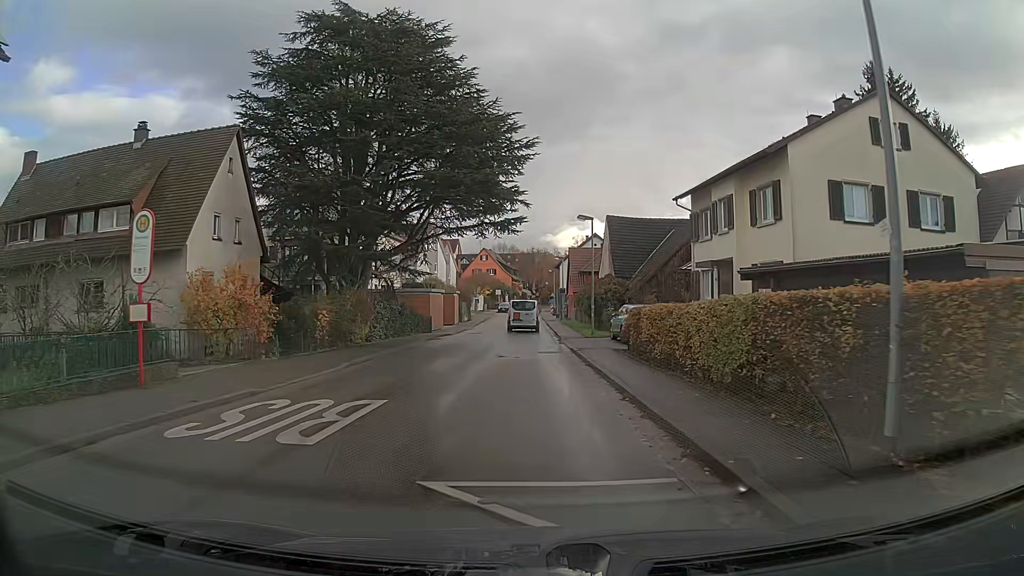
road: tertiary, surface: asphalt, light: Day
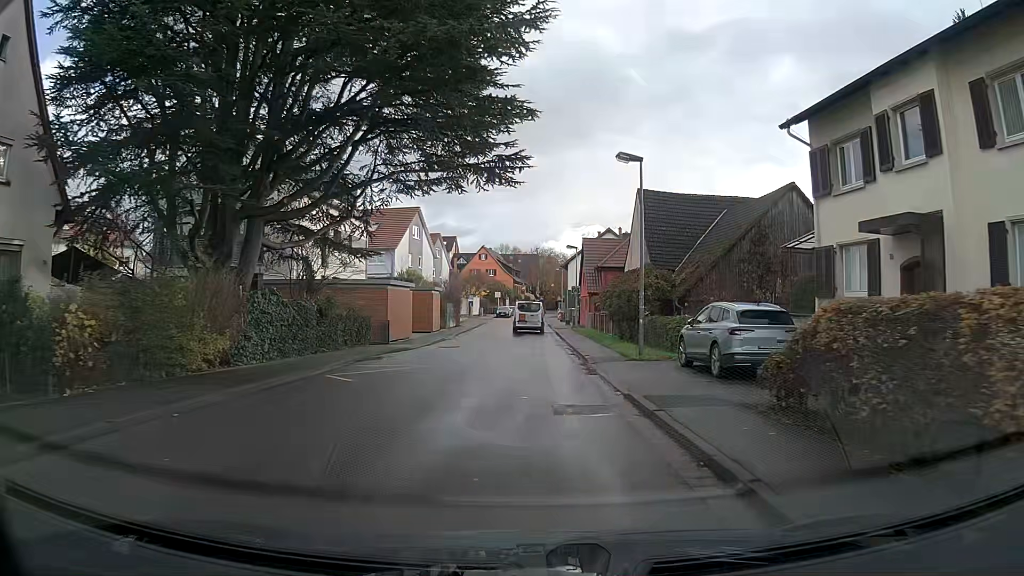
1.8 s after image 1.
(+0.1, +14.0) m; 0°
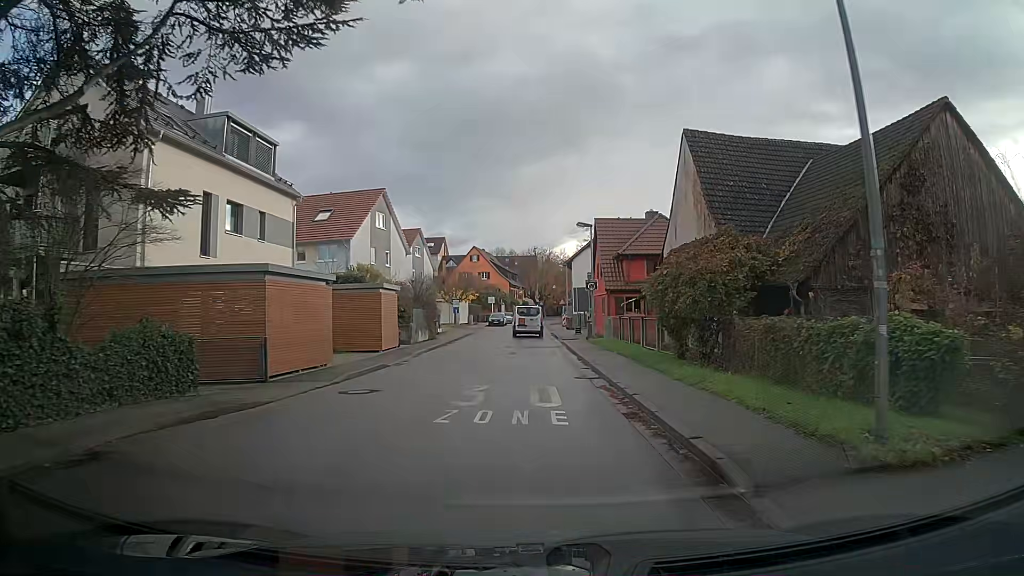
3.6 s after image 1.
(+0.1, +14.0) m; 0°
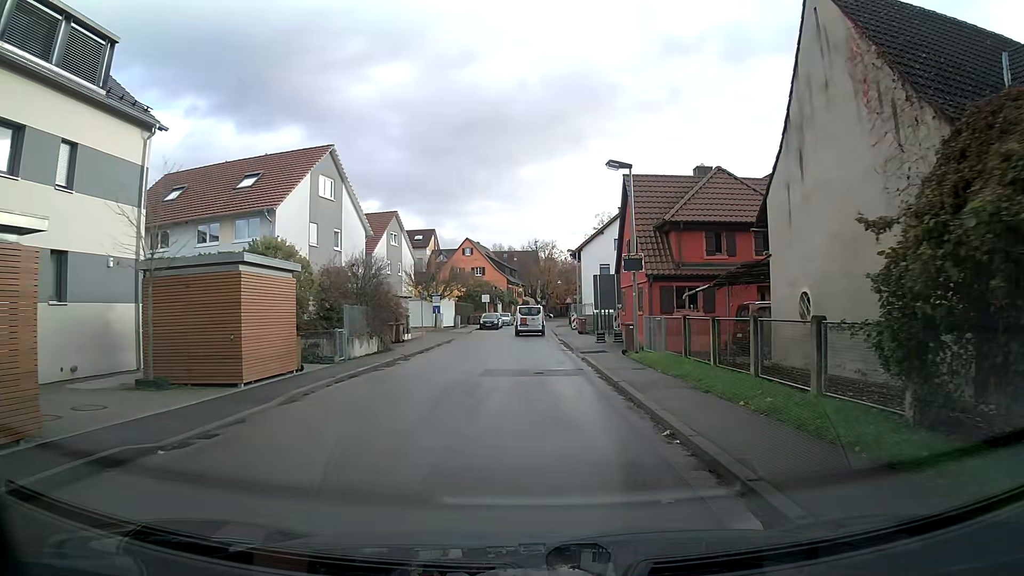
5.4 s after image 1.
(-0.1, +13.8) m; 0°
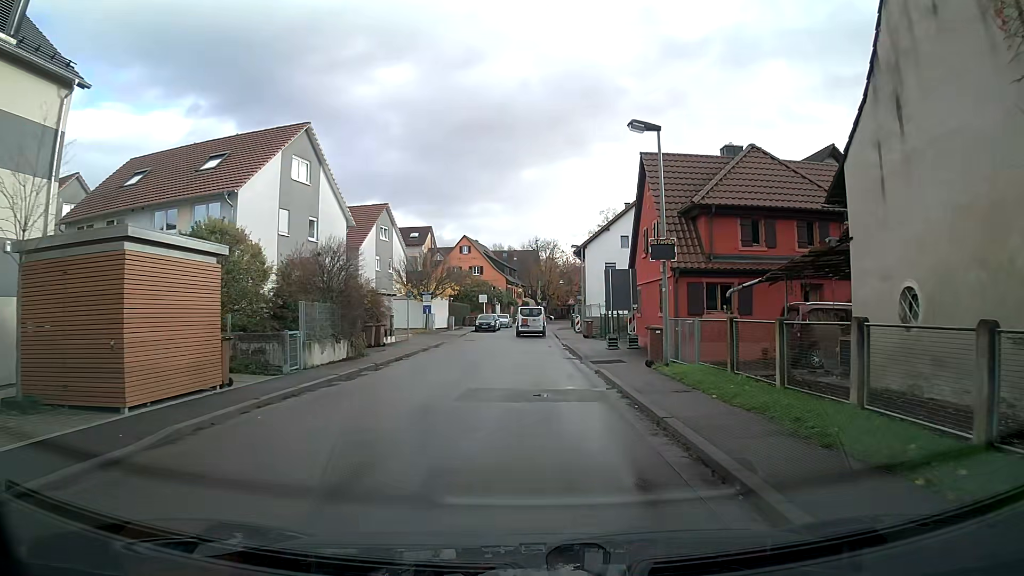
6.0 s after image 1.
(0.0, +4.6) m; 0°
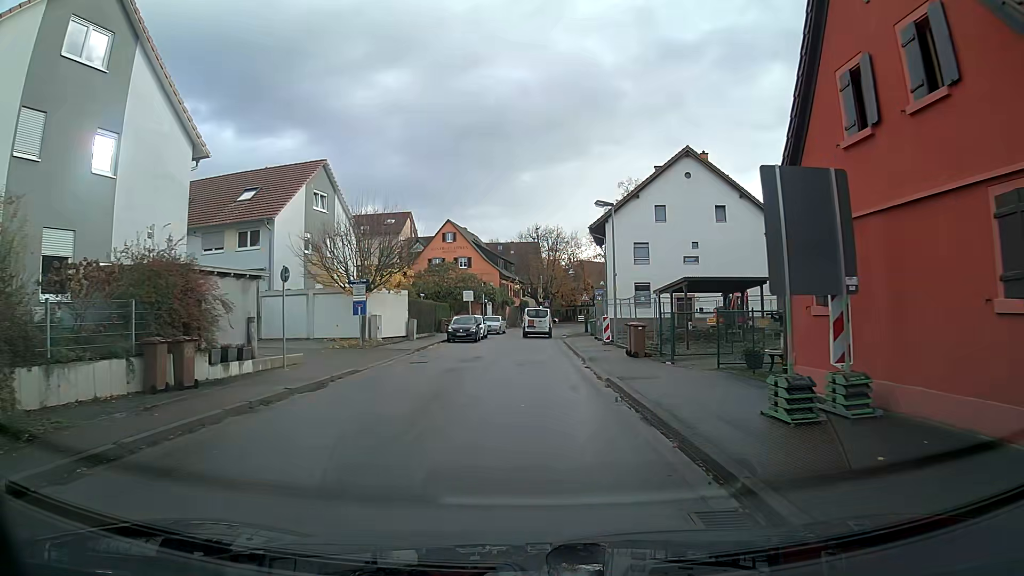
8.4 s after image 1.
(0.0, +18.1) m; 0°
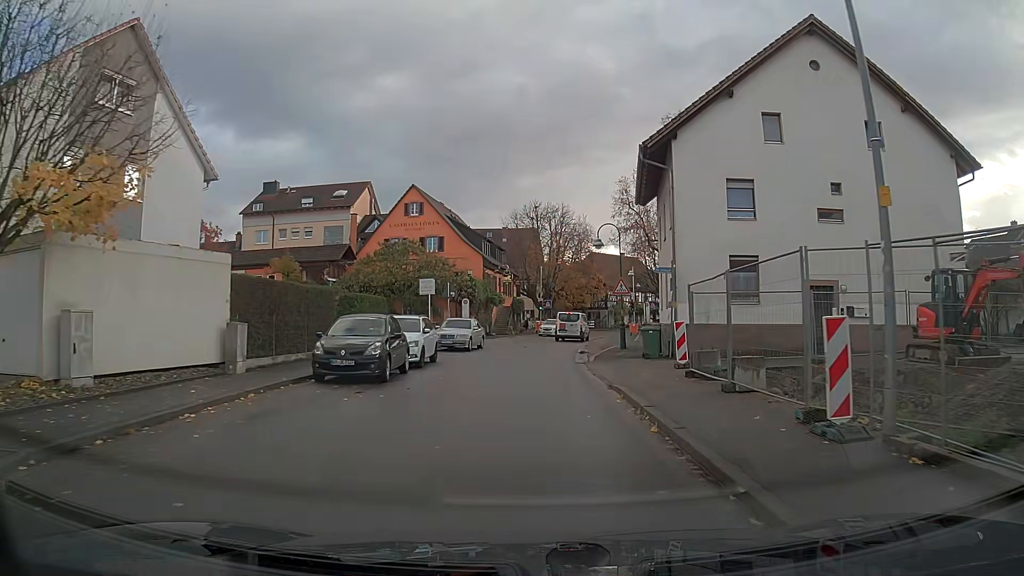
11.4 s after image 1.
(+0.1, +22.4) m; 0°
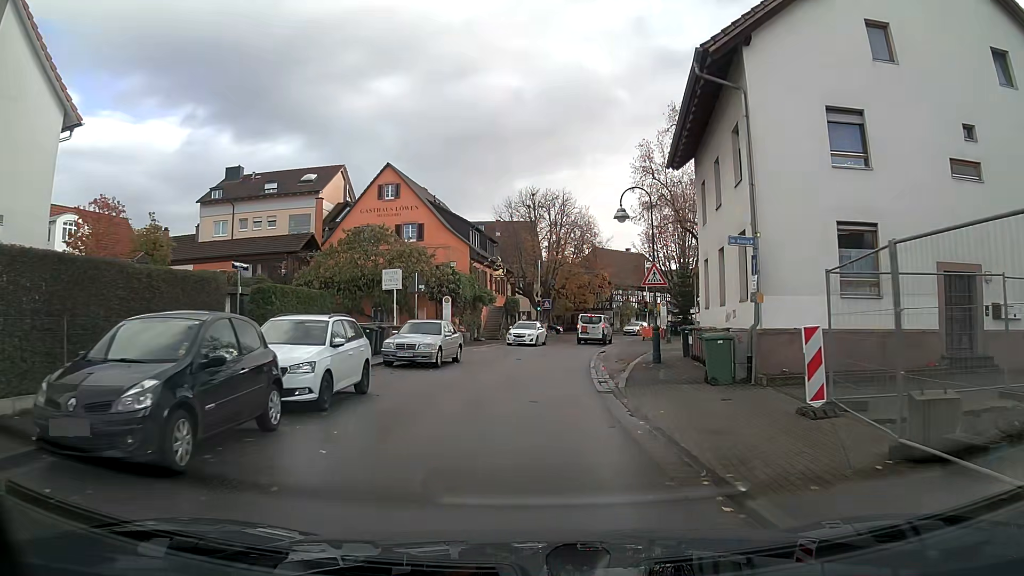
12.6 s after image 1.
(0.0, +8.8) m; 0°
(0, +10) (+1, +20) (+2, +30) (+3, +40) (+6, +50) (+9, +59) (+13, +68) (+19, +76) (+25, +84) (+31, +92) m
